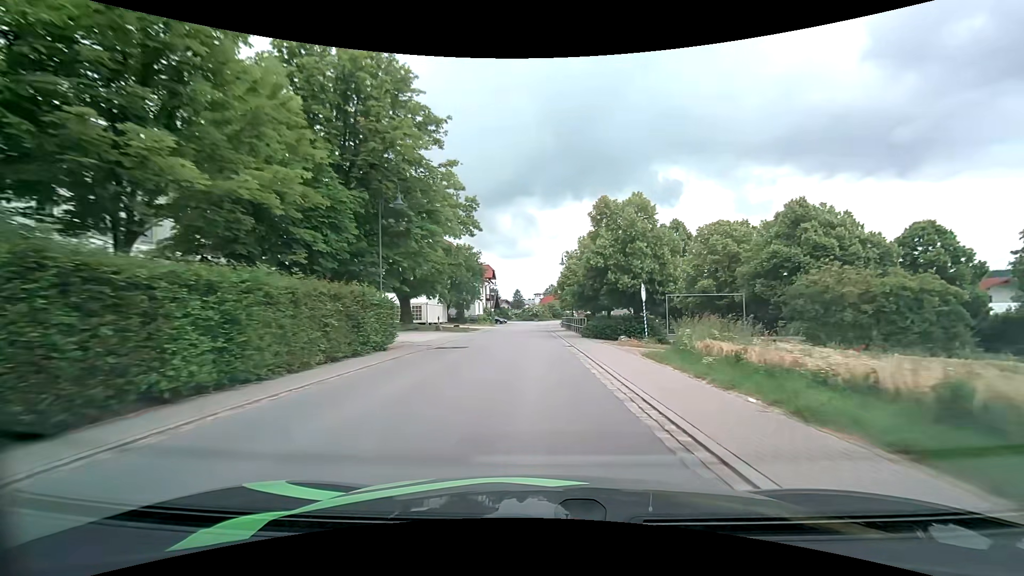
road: secondary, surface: asphalt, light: Day
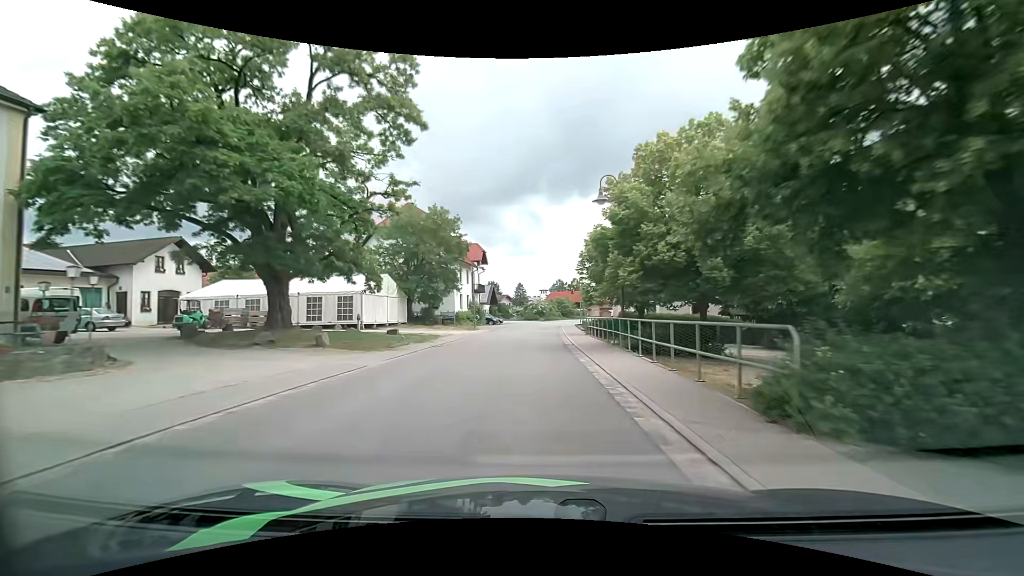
(0.0, +24.4) m; -1°
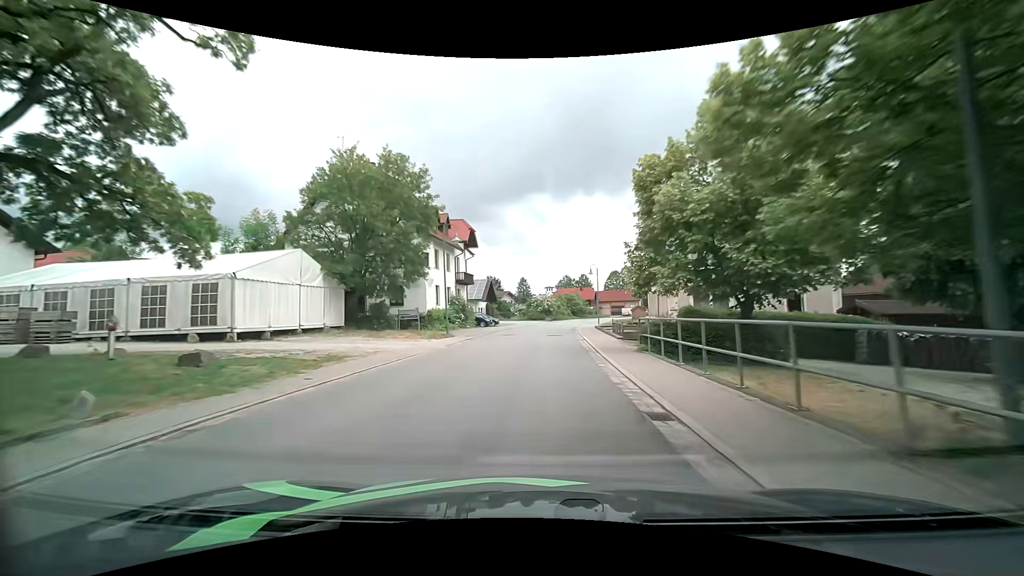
(0.0, +16.3) m; 0°
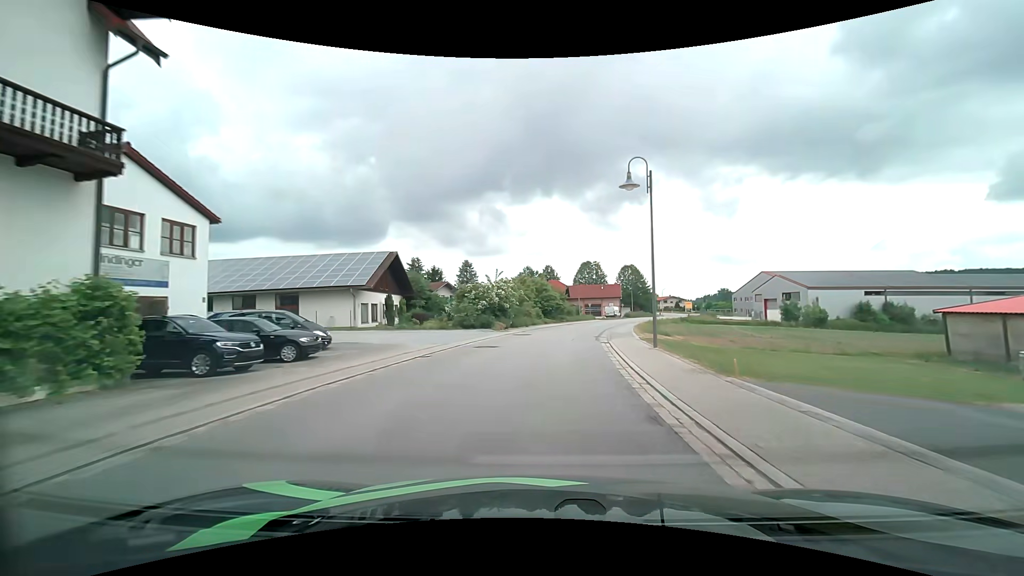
(+1.0, +40.6) m; +5°
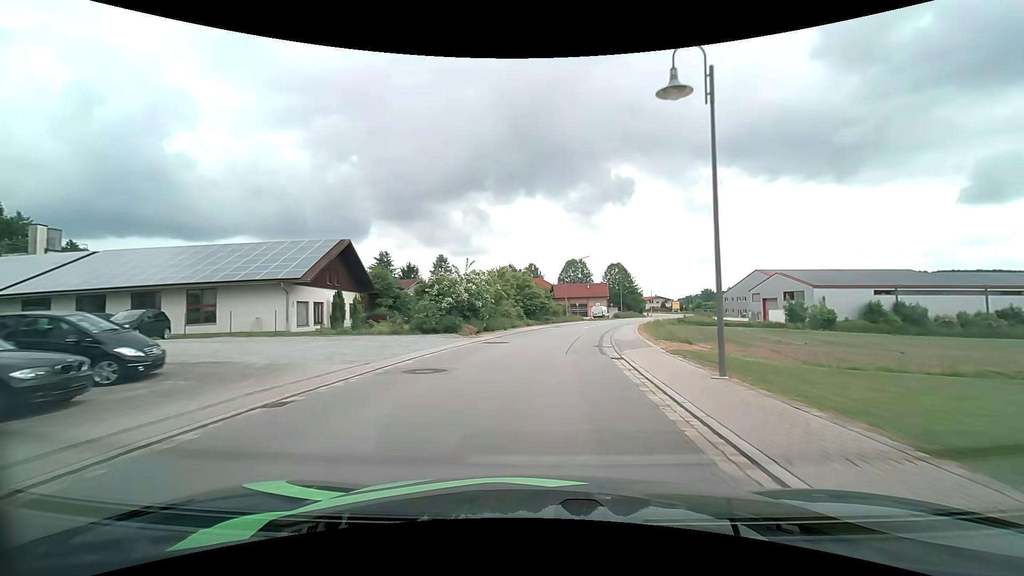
(+0.1, +8.0) m; +2°
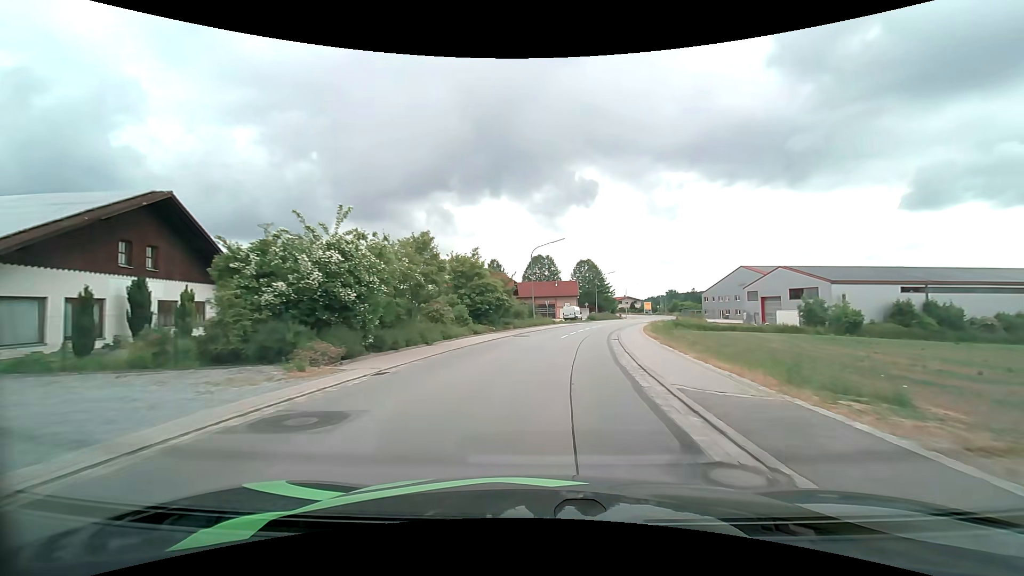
(+0.6, +16.0) m; +4°
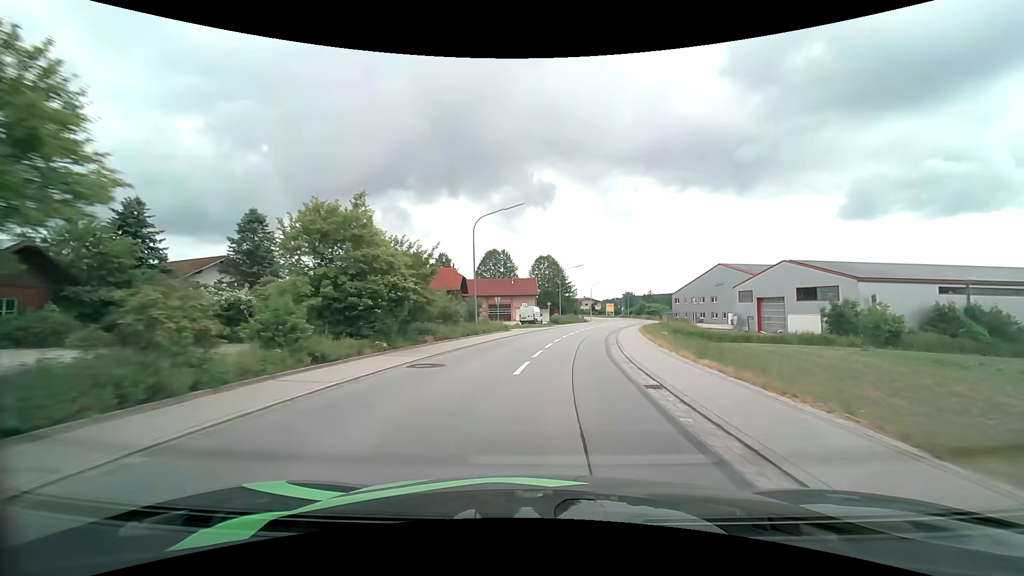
(+0.7, +15.8) m; +5°
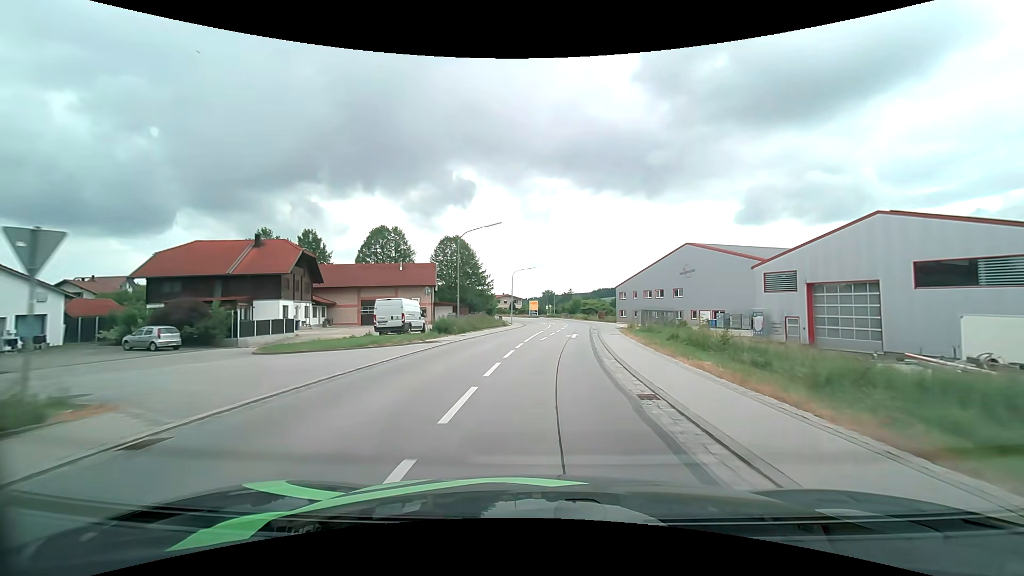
(+2.7, +31.8) m; +9°
(0, +10) (+1, +20) (+2, +30) (+3, +40) (+4, +50) (+4, +60) (+5, +70) (+4, +80) (+3, +90) (+2, +100) m
